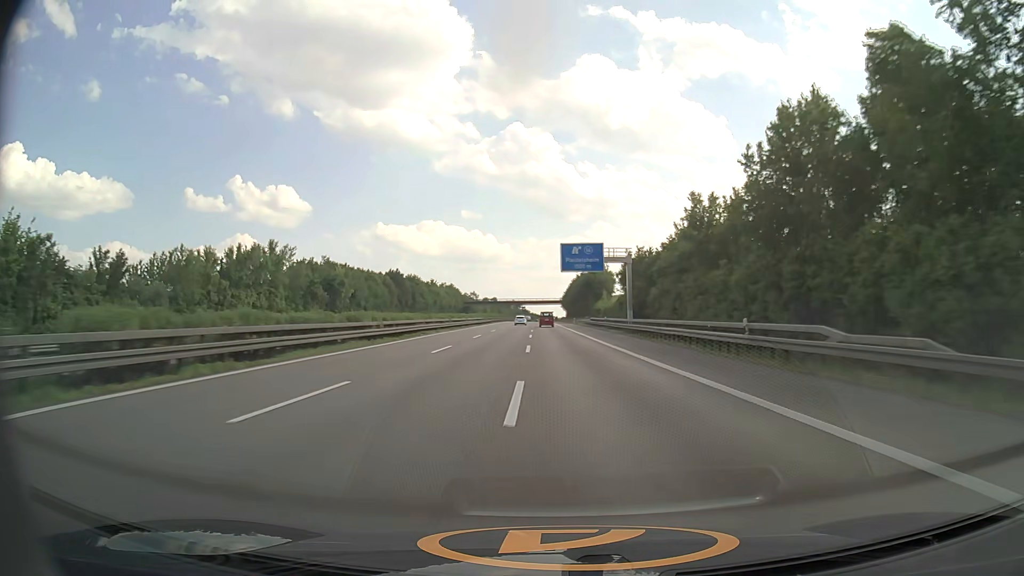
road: motorway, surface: asphalt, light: Day
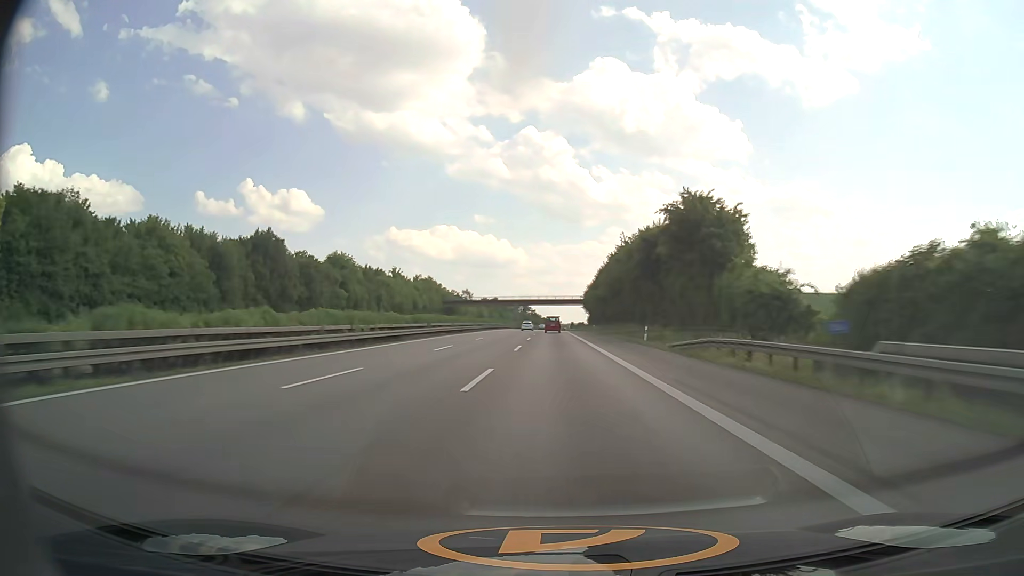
(-0.8, +85.1) m; -1°
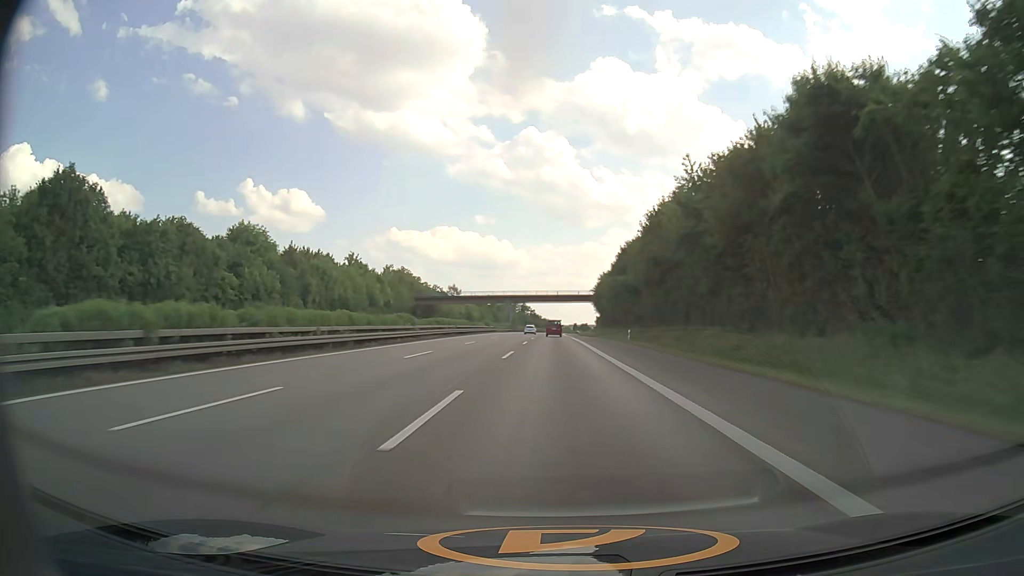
(0.0, +41.4) m; 0°
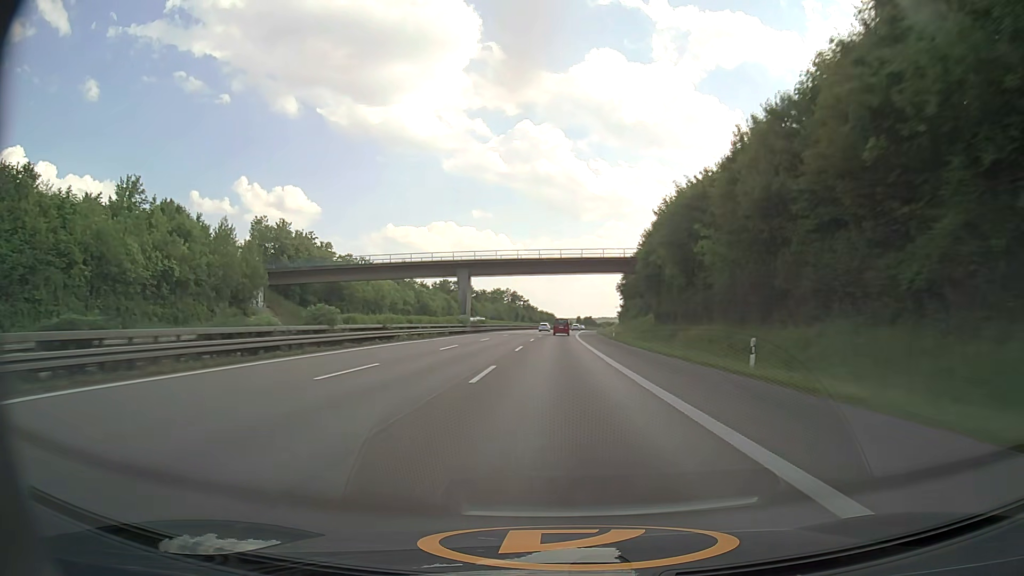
(-0.2, +81.6) m; 0°
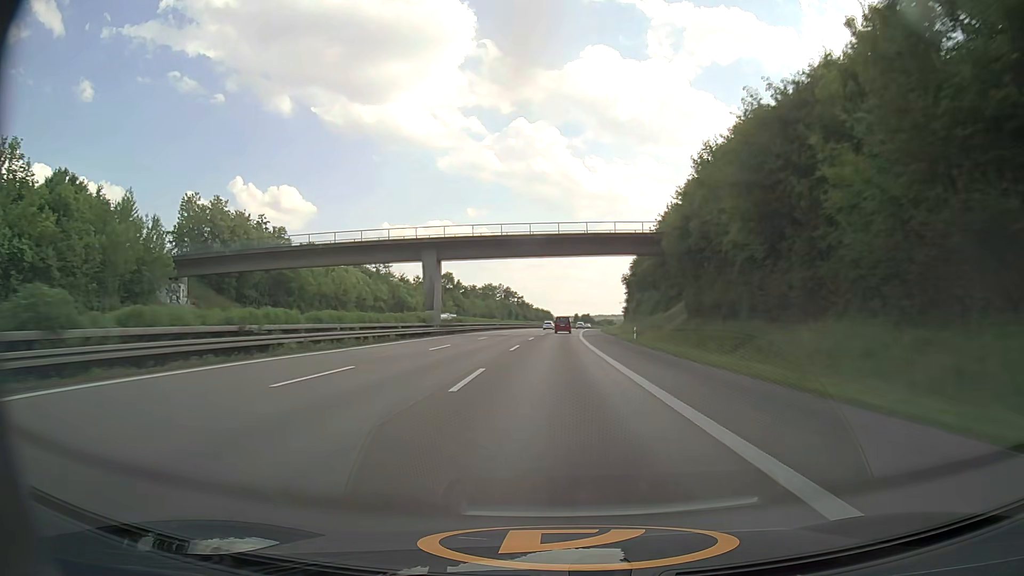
(0.0, +20.3) m; 0°
